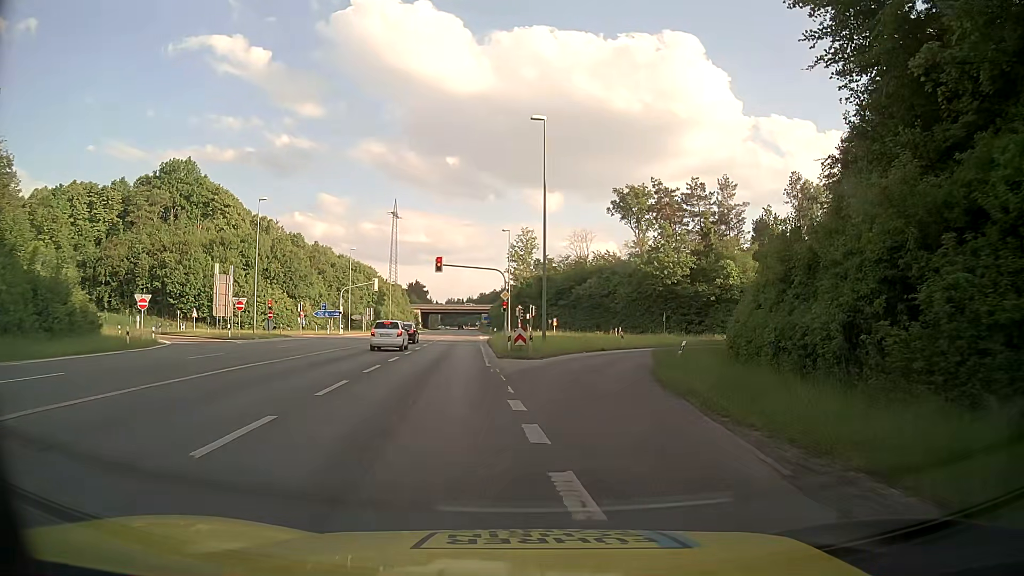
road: secondary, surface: asphalt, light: Day
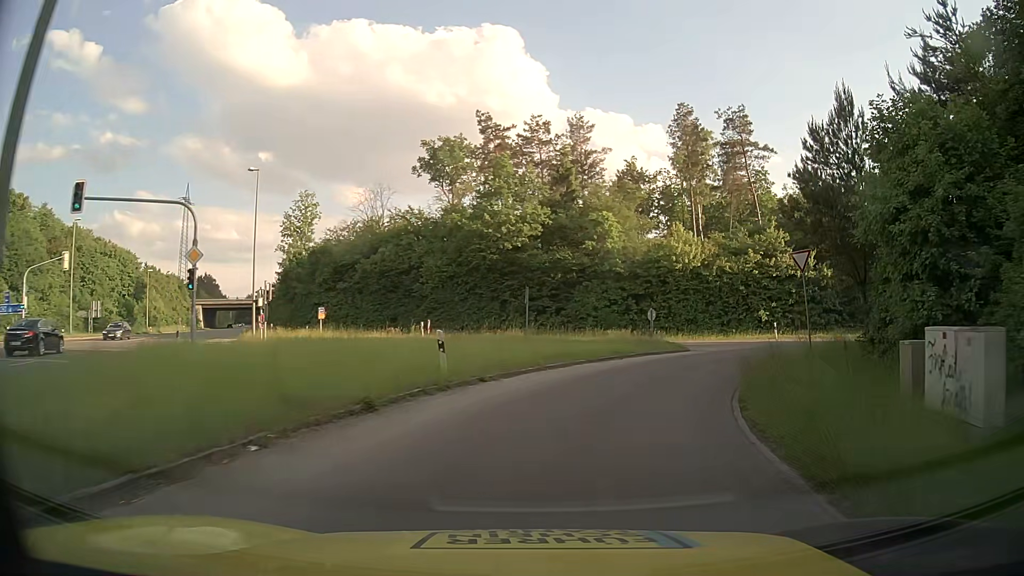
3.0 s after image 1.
(+3.7, +29.2) m; +17°
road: secondary_link
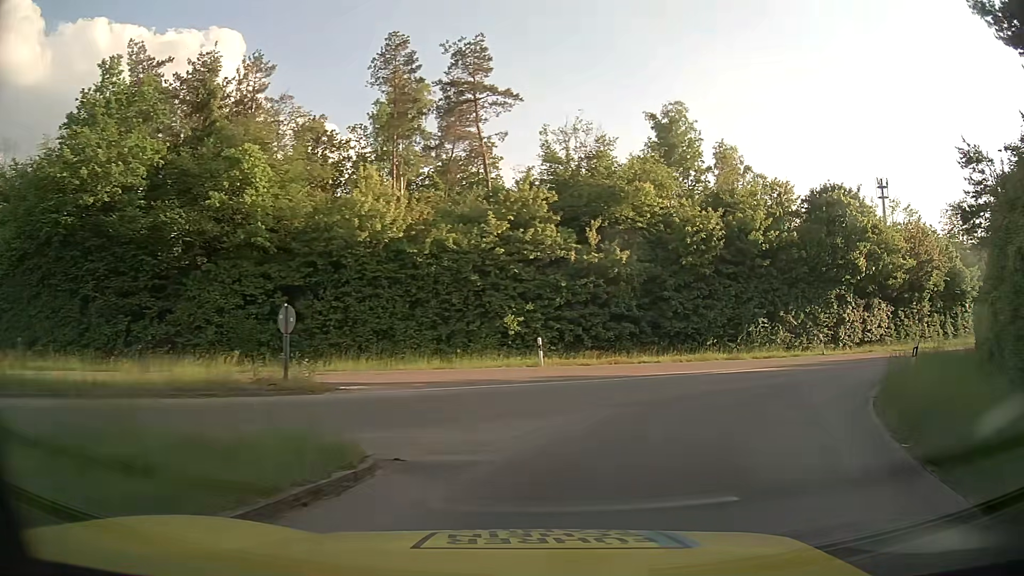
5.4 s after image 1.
(+4.2, +20.2) m; +25°
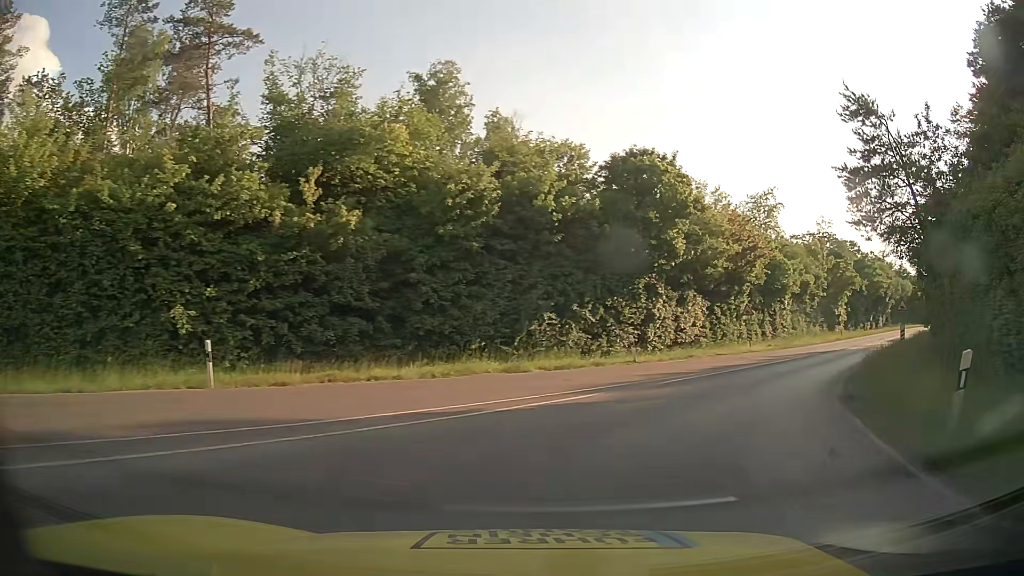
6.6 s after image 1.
(+1.8, +9.7) m; +21°
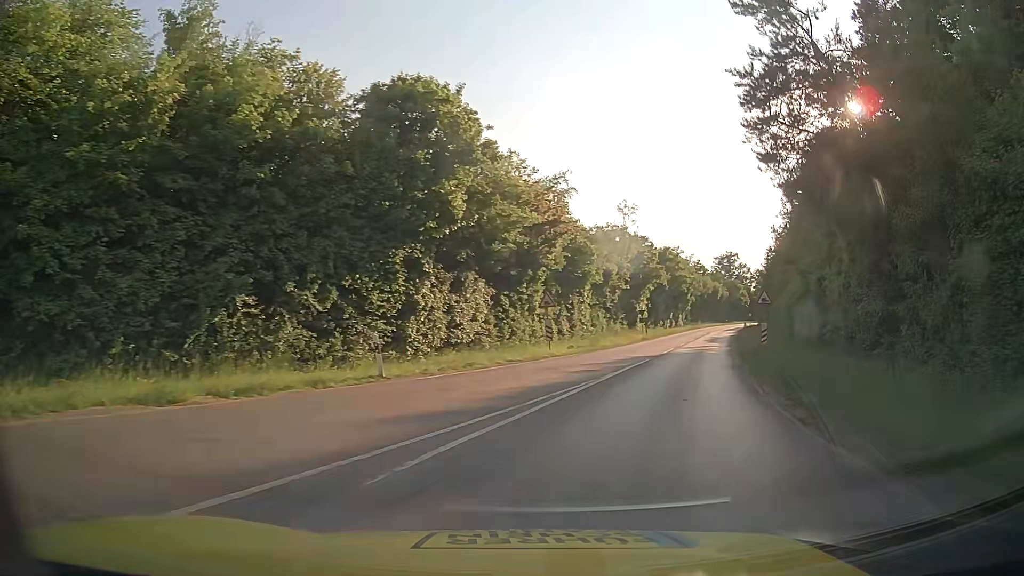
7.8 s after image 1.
(+1.7, +10.3) m; +20°
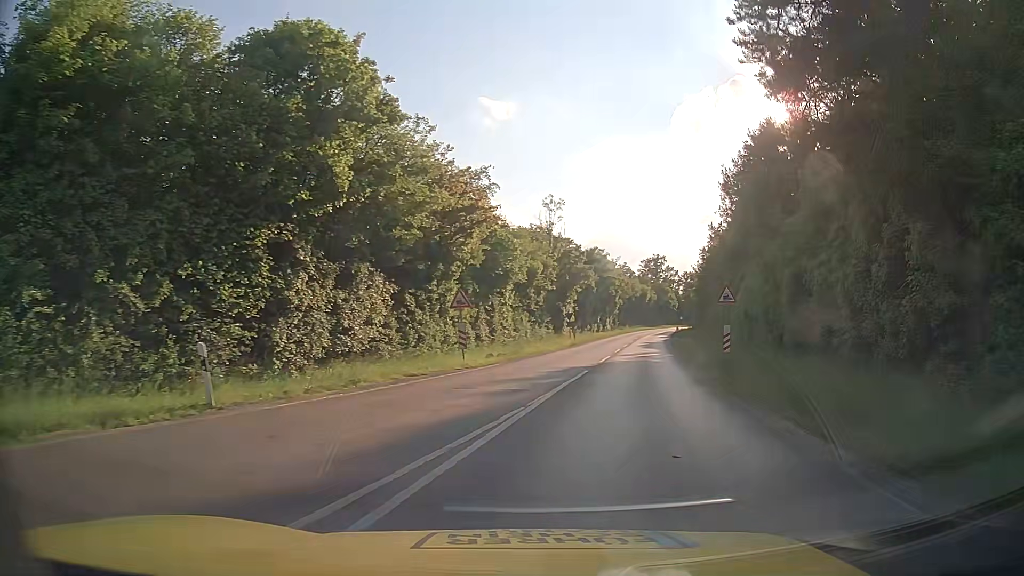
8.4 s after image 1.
(+0.3, +5.5) m; +6°
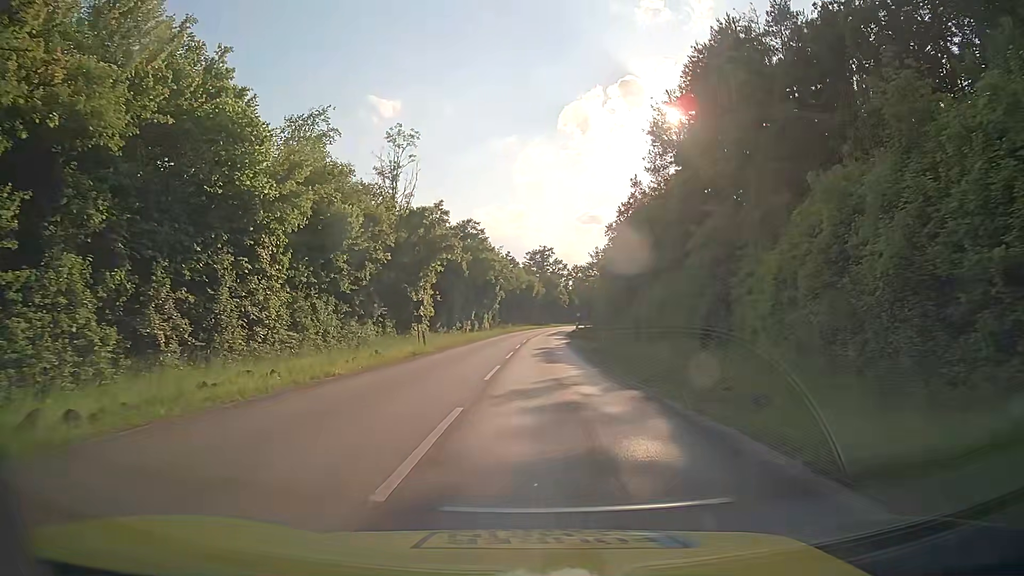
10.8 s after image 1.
(+3.0, +23.8) m; +9°
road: tertiary
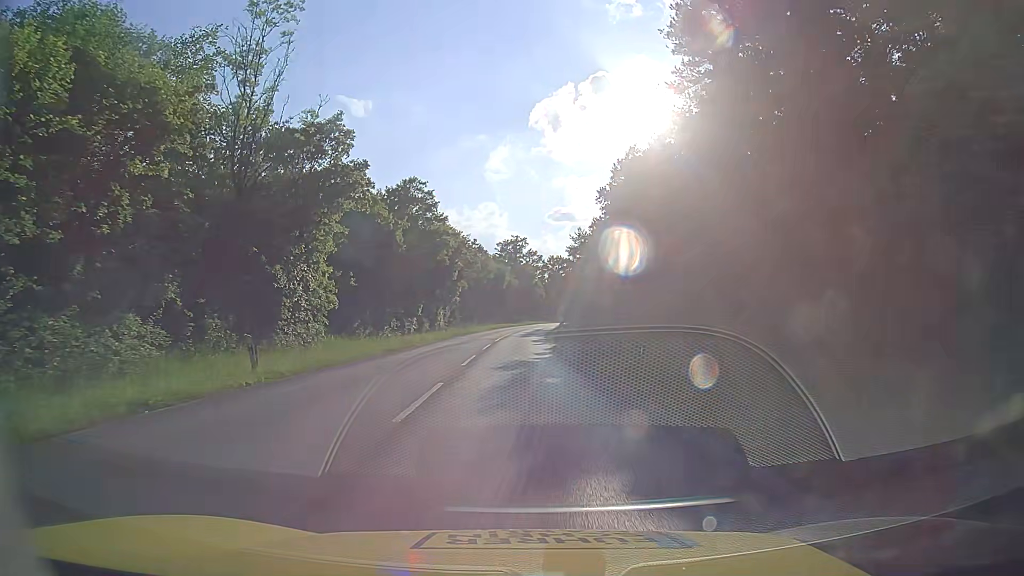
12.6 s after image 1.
(+0.6, +20.3) m; +2°
(0, +10) (0, +20) (0, +30) (0, +40) (0, +50) (0, +60) (0, +70) (+1, +80) (+2, +90) (+3, +100) m
